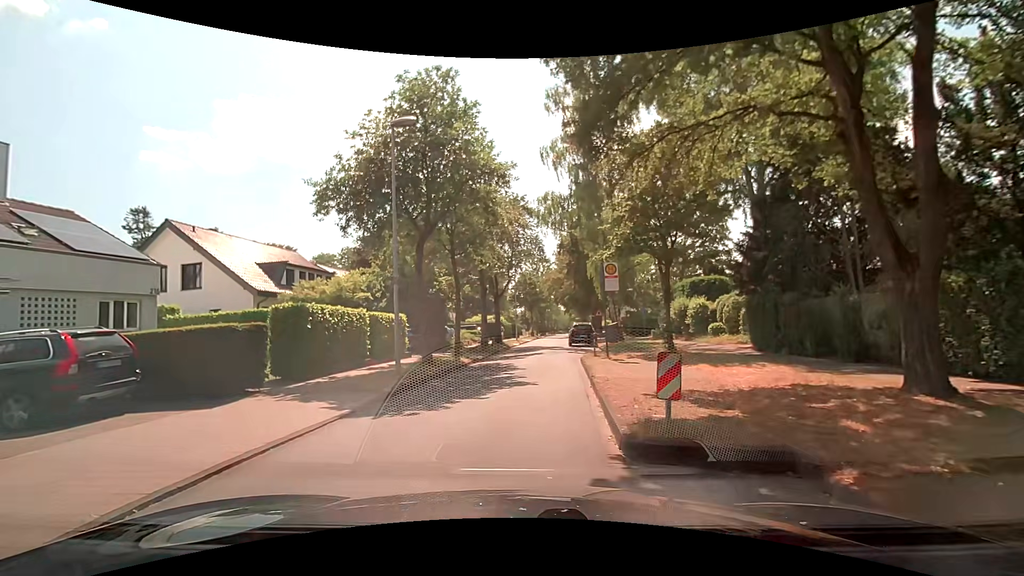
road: residential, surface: asphalt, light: Day
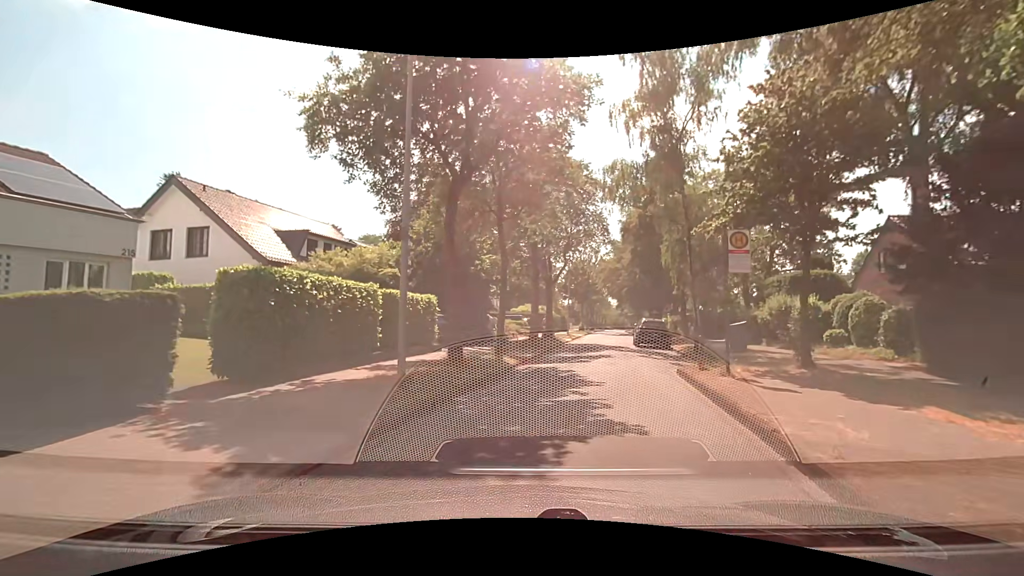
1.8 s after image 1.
(-0.4, +5.9) m; -6°
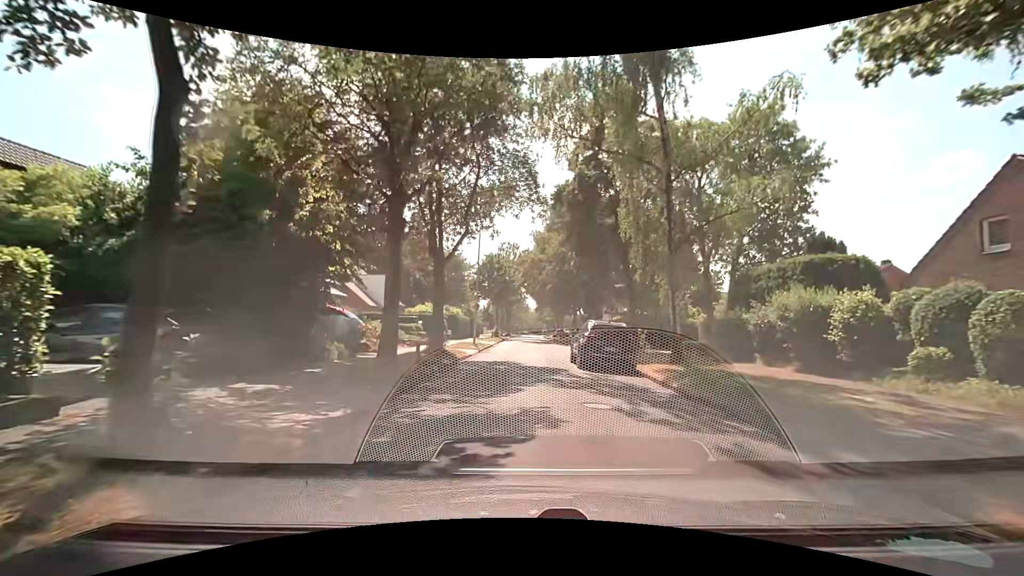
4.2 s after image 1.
(+1.9, +12.3) m; +12°
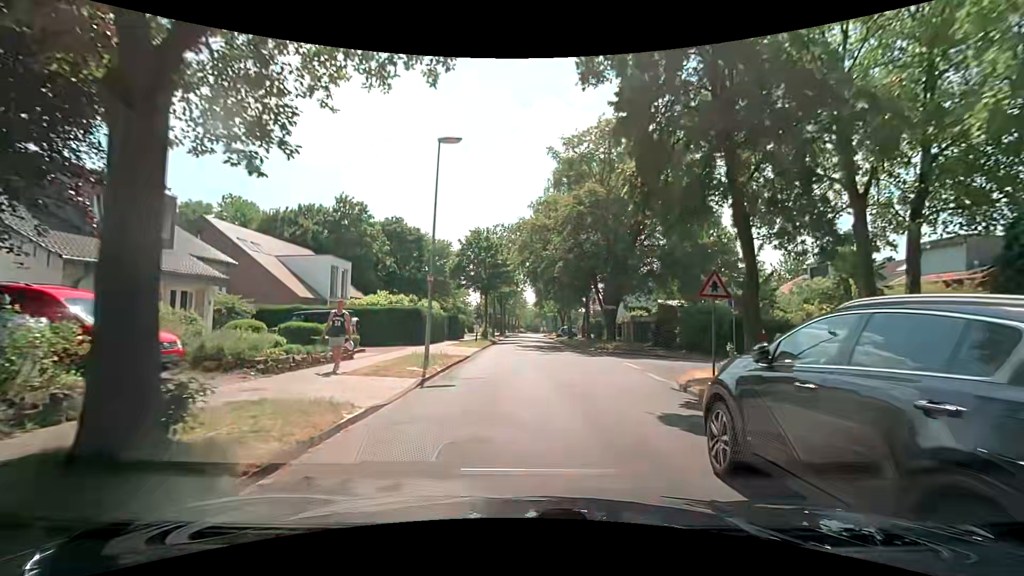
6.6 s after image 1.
(-0.1, +14.8) m; 0°
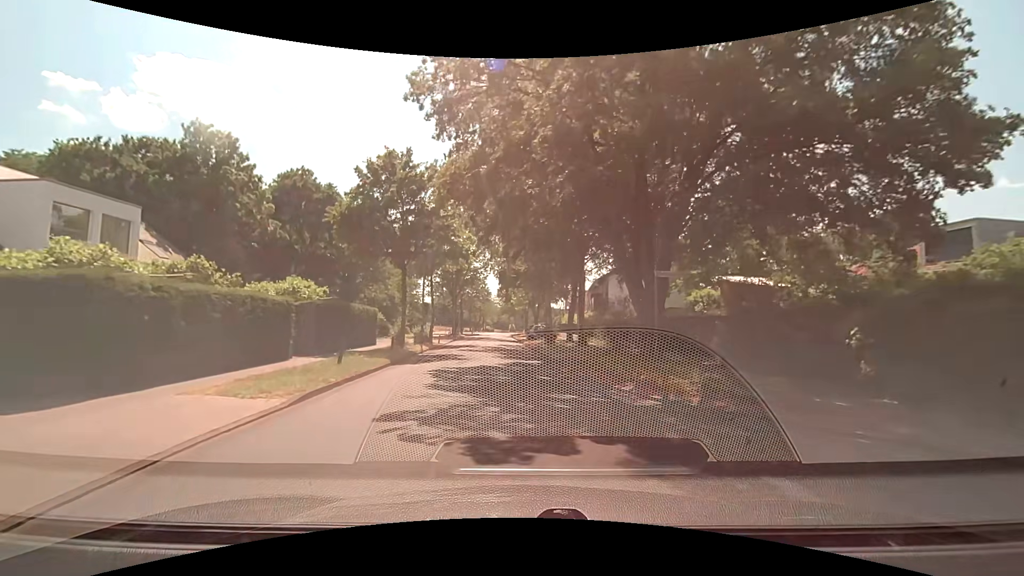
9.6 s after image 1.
(+1.1, +20.0) m; +3°
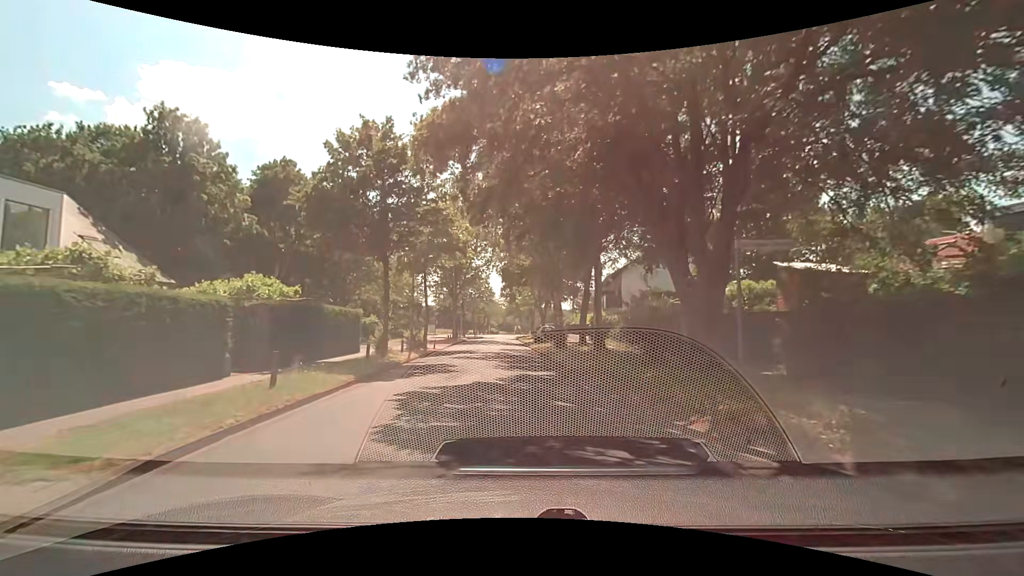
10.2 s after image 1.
(0.0, +4.3) m; 0°
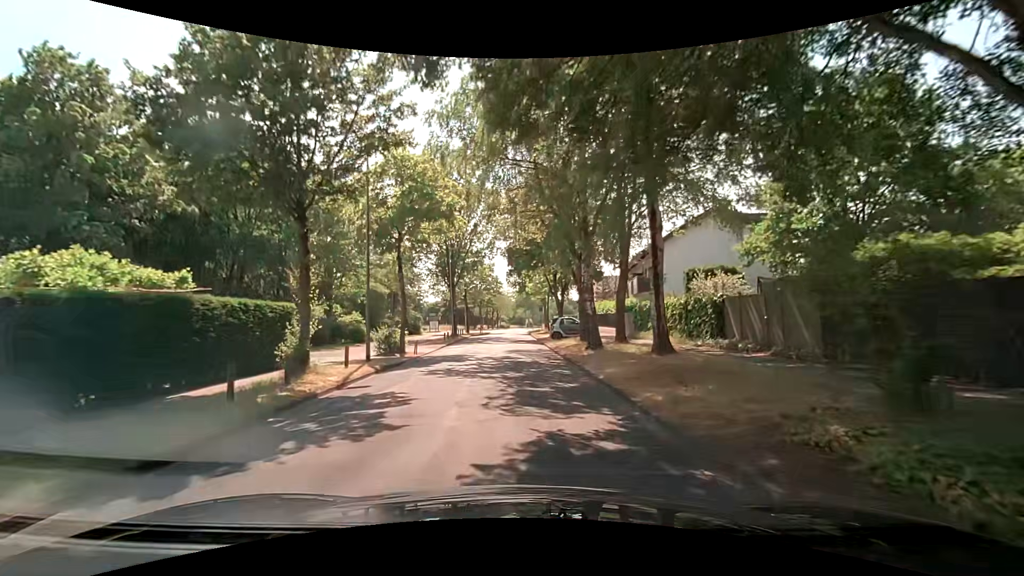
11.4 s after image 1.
(-0.2, +8.9) m; -1°
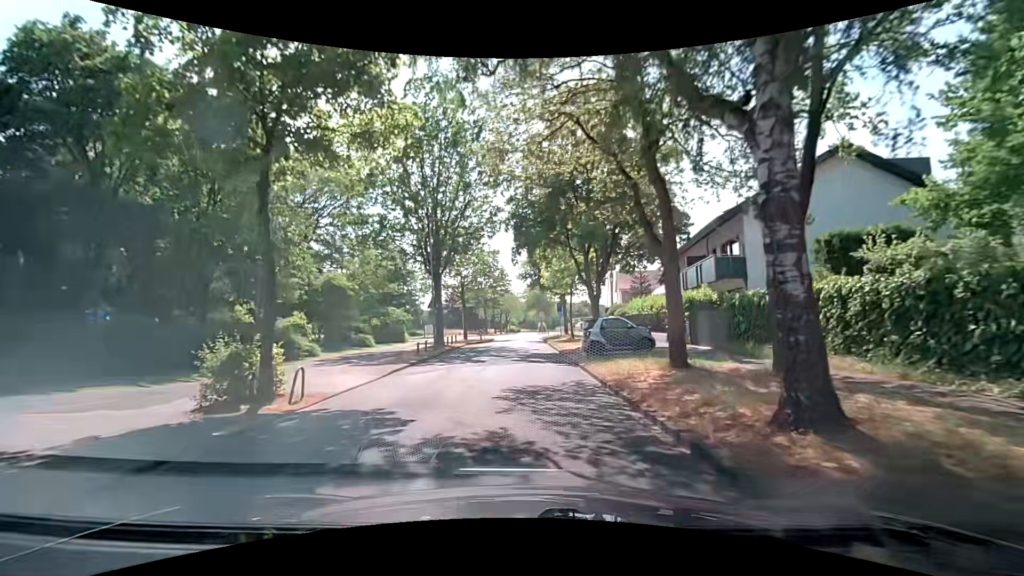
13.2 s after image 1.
(-0.4, +13.4) m; -3°
(0, +10) (0, +20) (0, +30) (0, +40) (0, +50) (-1, +60) (-9, +66) (-18, +67) (-28, +67) (-38, +66) m
